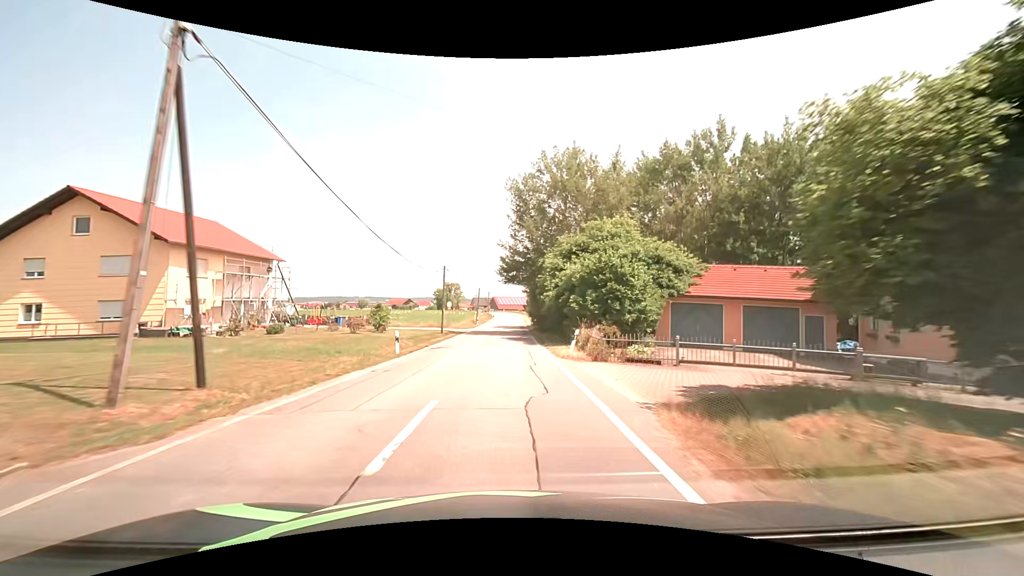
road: tertiary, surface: asphalt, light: Day
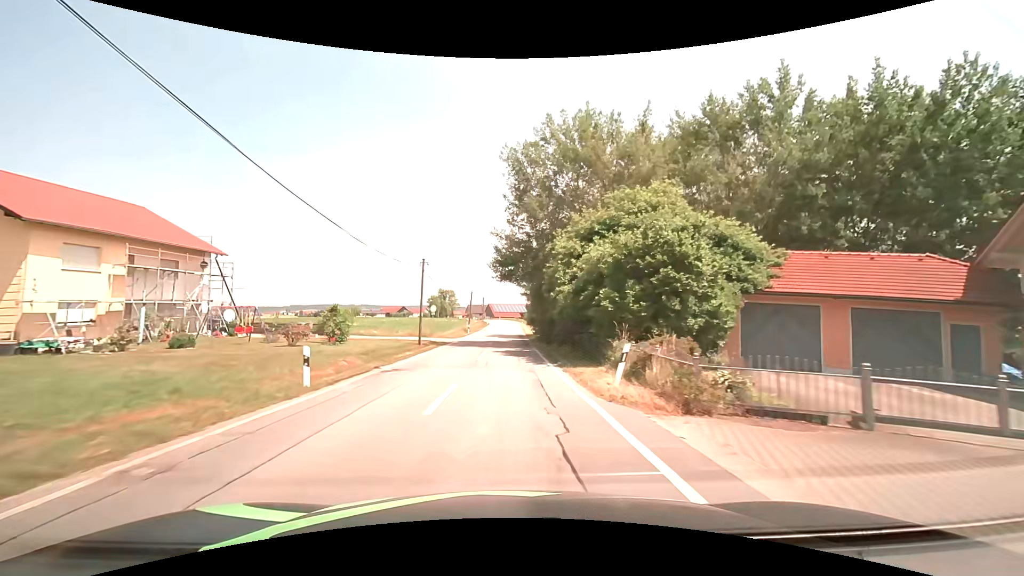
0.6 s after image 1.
(0.0, +9.1) m; 0°
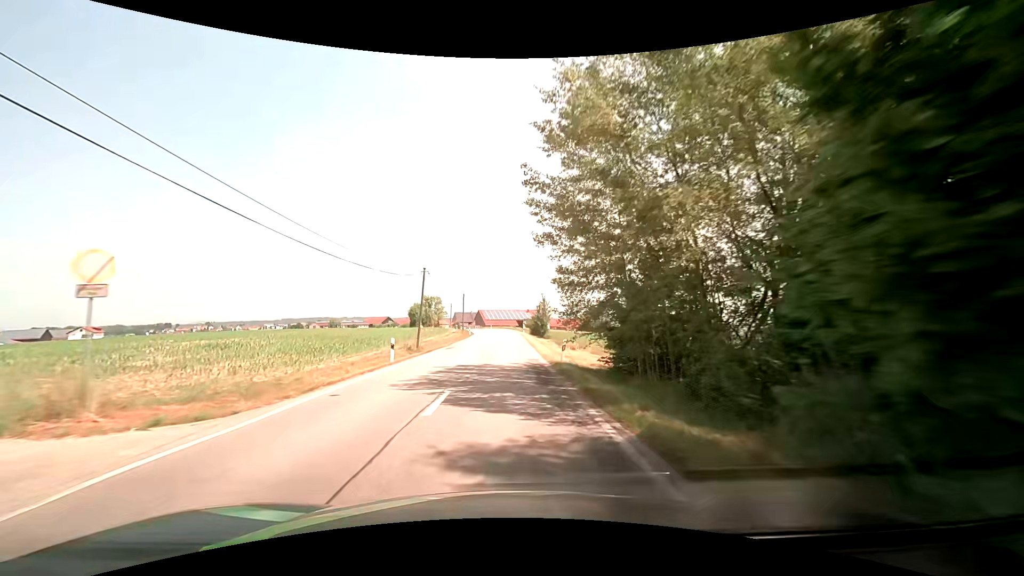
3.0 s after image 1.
(+0.1, +36.2) m; 0°
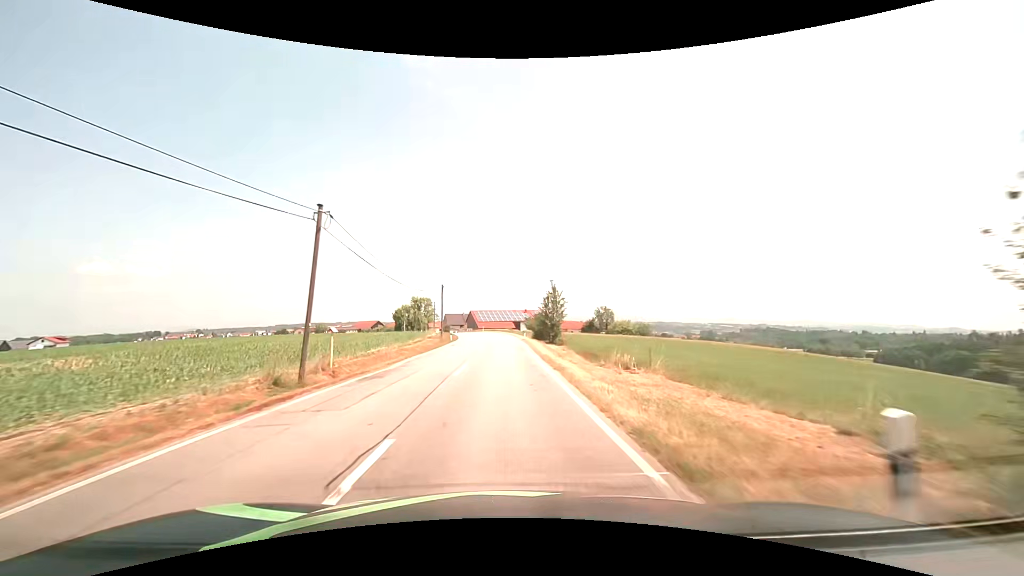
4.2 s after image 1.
(+0.1, +18.1) m; +1°
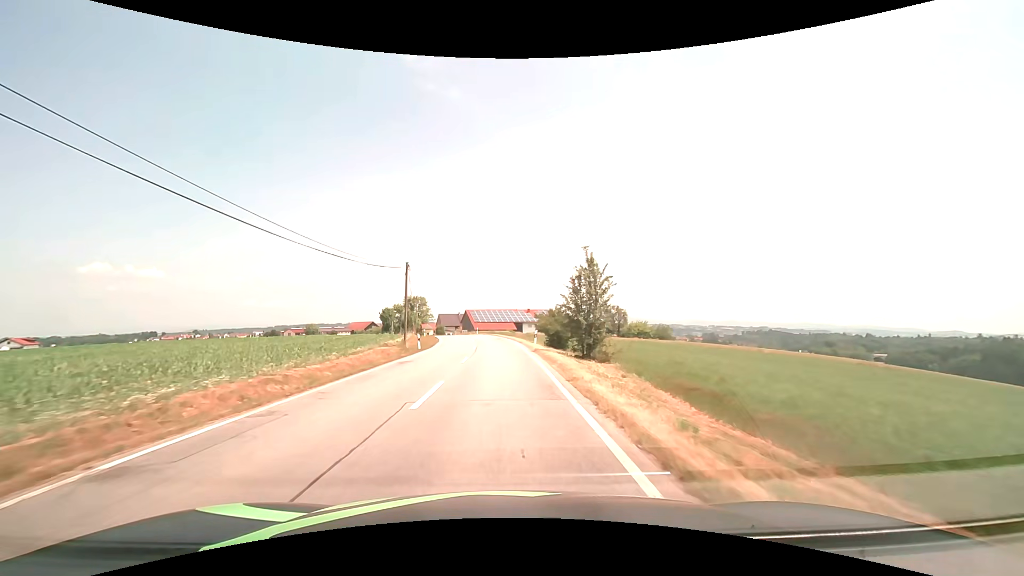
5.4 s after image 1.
(0.0, +18.1) m; 0°
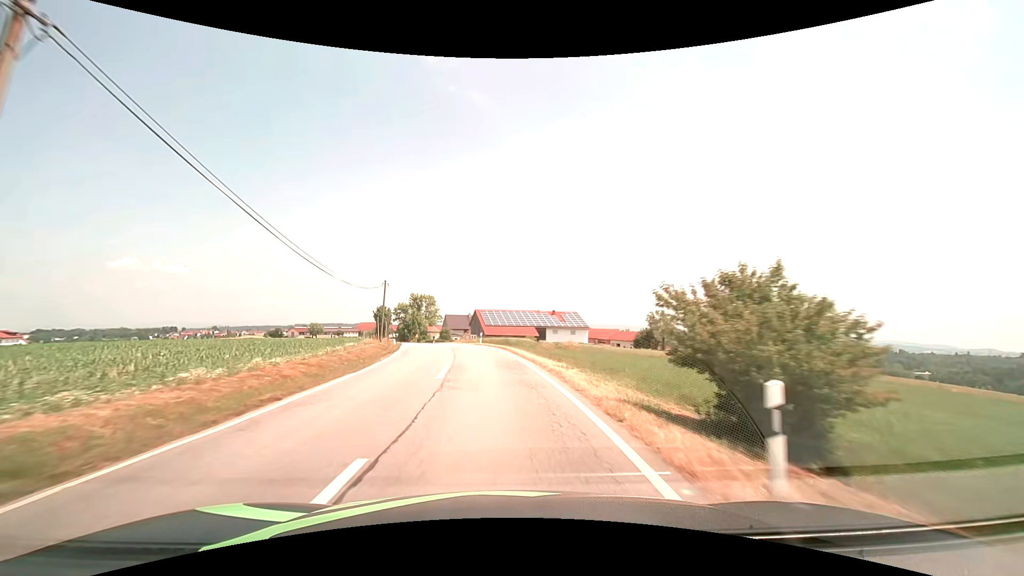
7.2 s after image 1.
(-0.5, +27.0) m; -2°
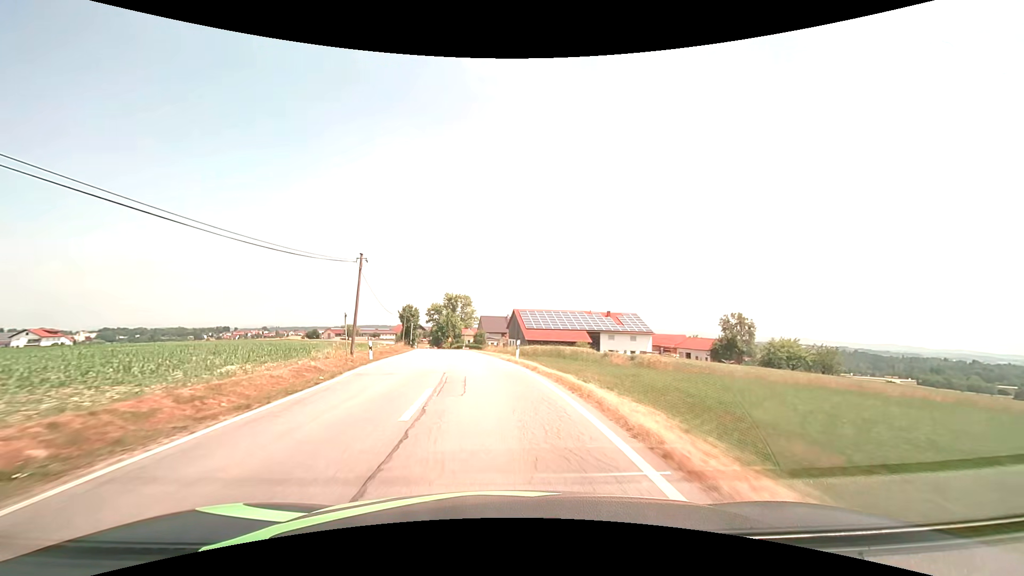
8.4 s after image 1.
(-0.6, +18.0) m; -4°
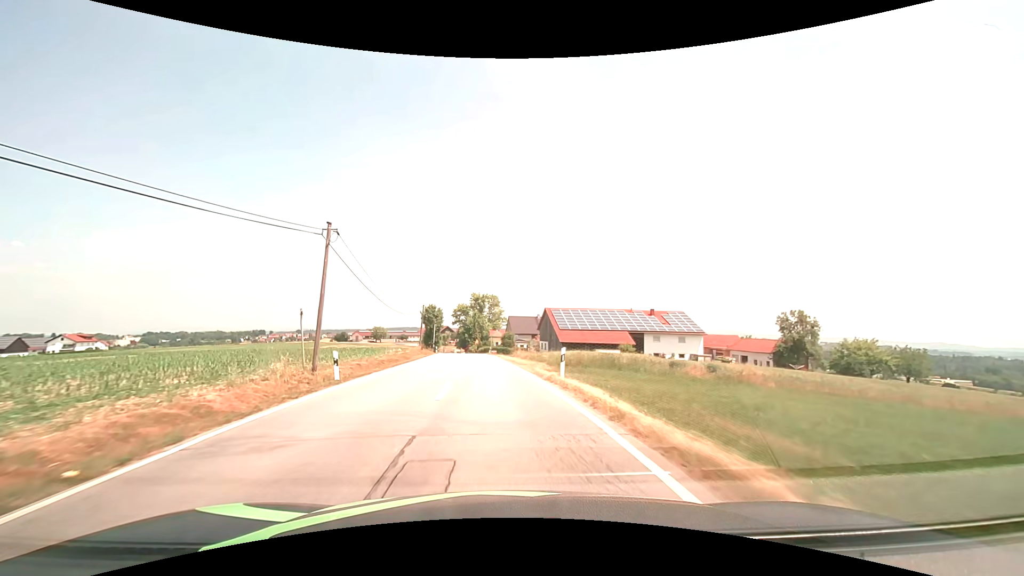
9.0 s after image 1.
(-0.2, +9.0) m; -3°
(0, +10) (-1, +20) (-1, +30) (-2, +40) (-3, +50) (-4, +60) (-5, +70) (-6, +80) (-7, +90) (-8, +100) m
